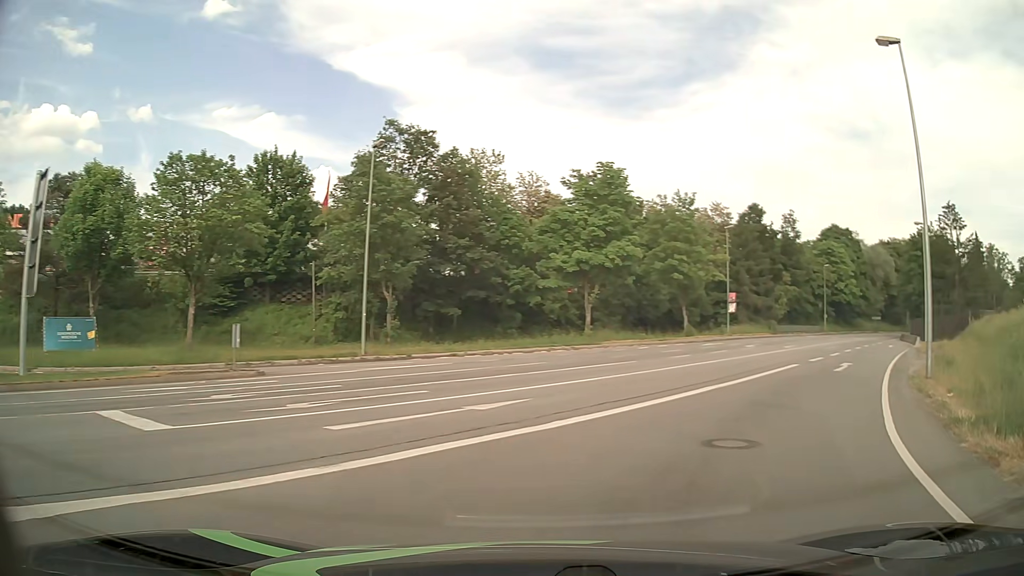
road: primary_link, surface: asphalt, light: Day
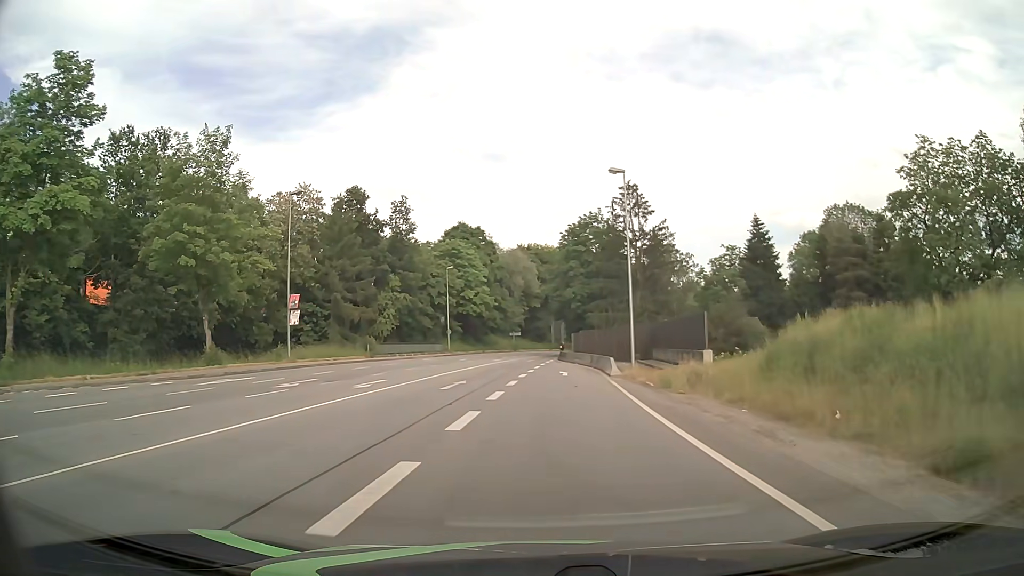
(+9.2, +21.9) m; +32°
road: primary
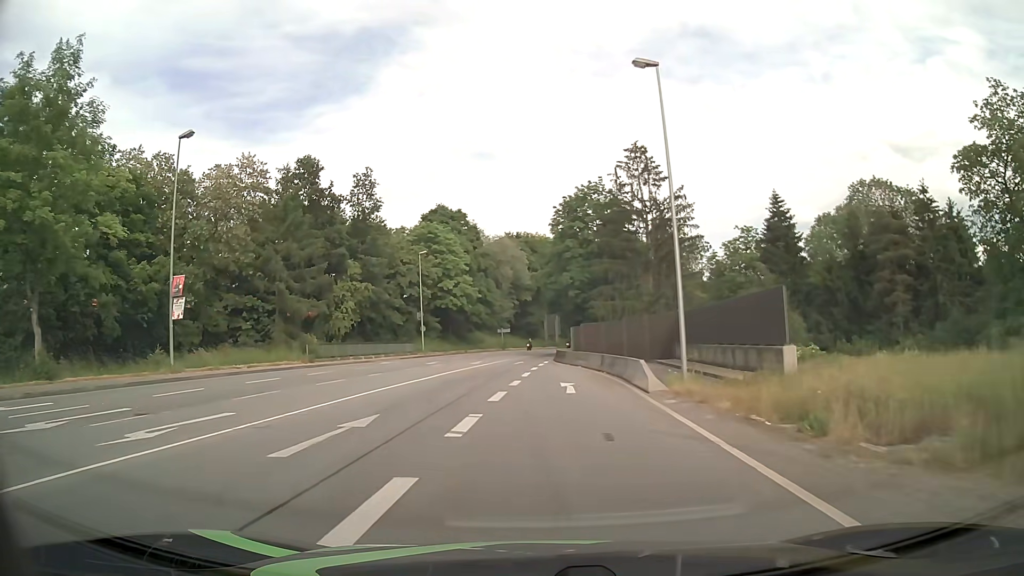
(+0.2, +13.2) m; +1°
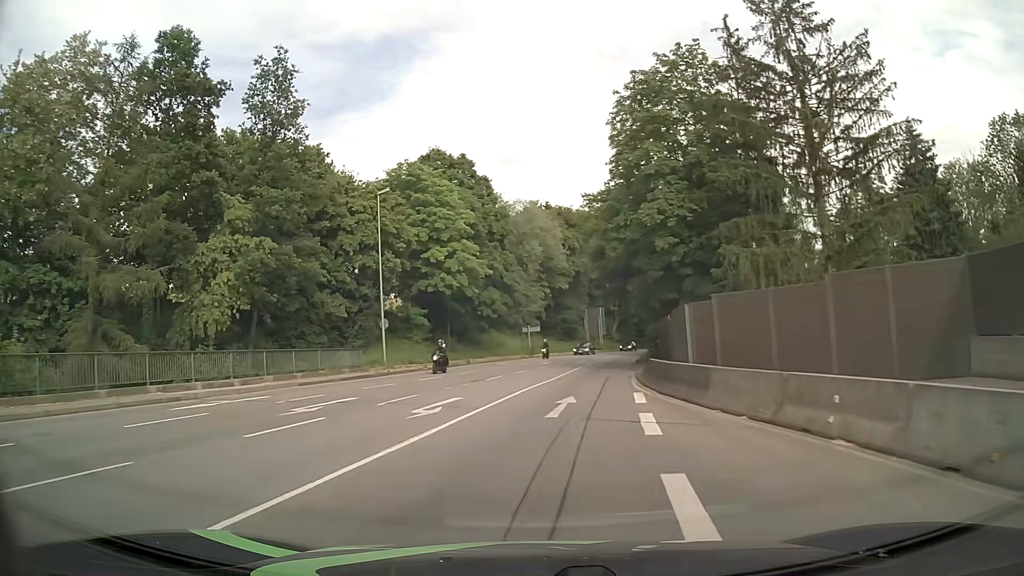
(-1.1, +30.1) m; -3°
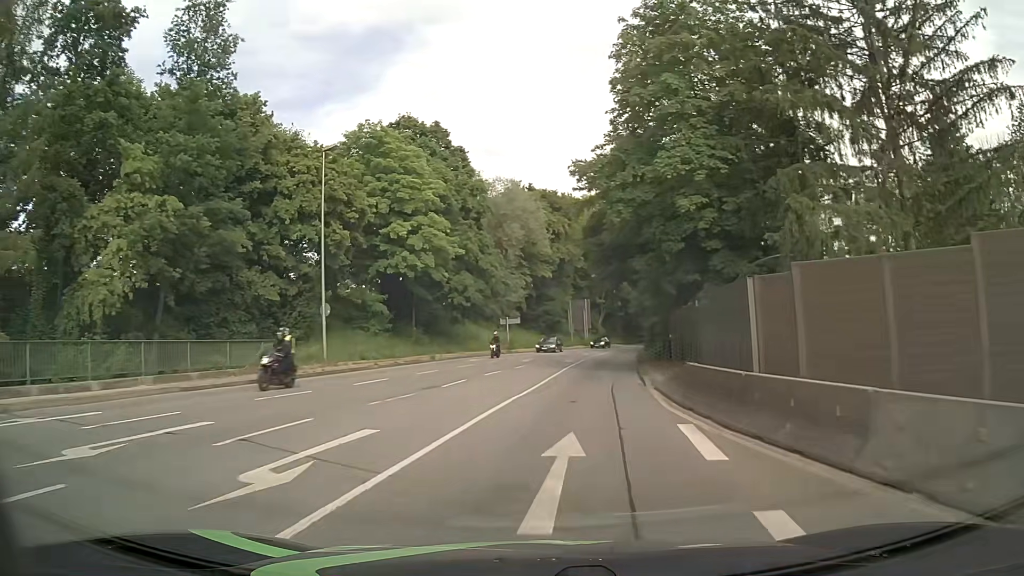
(0.0, +7.8) m; +1°
